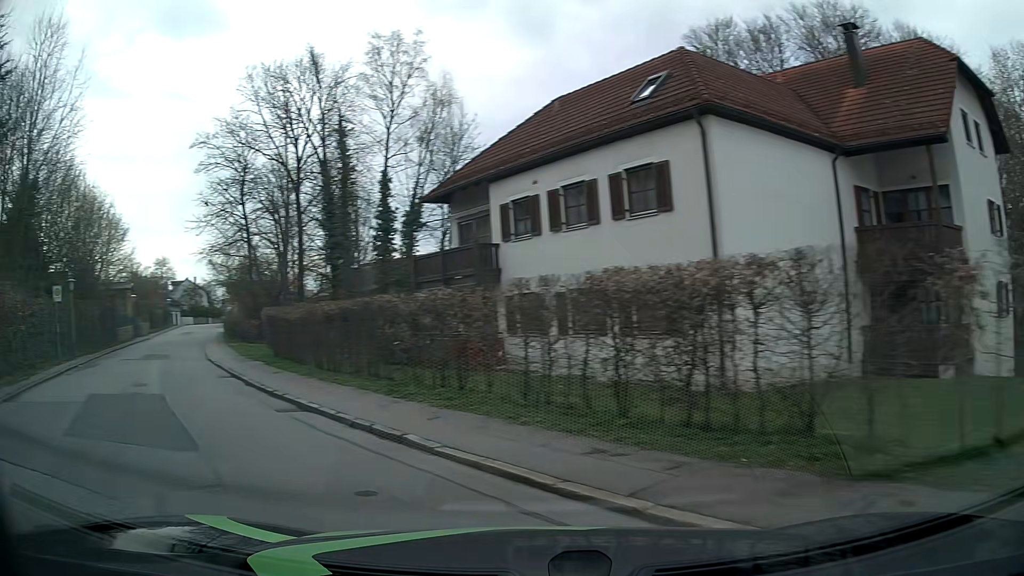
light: Day
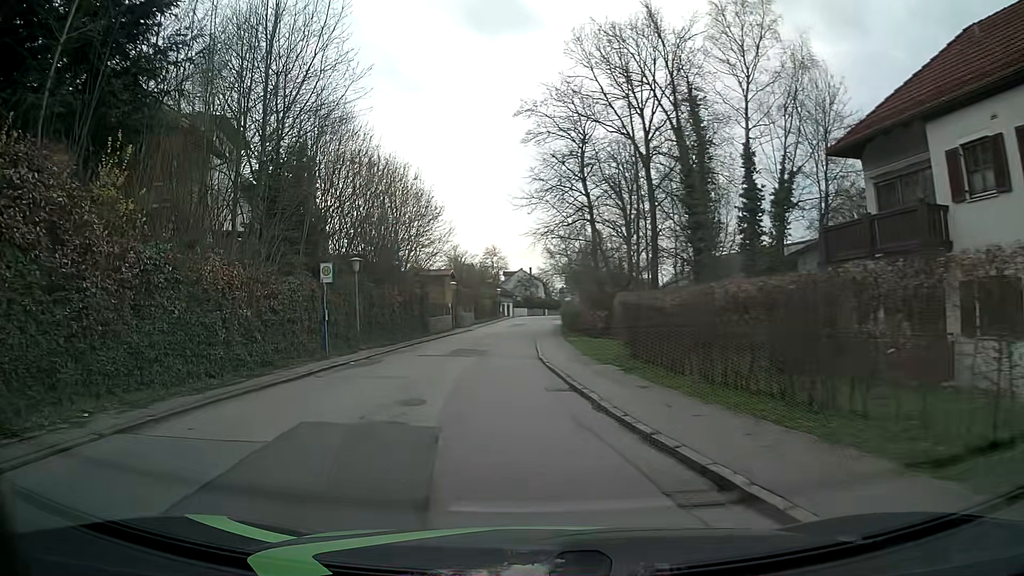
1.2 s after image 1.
(-2.3, +6.4) m; -31°
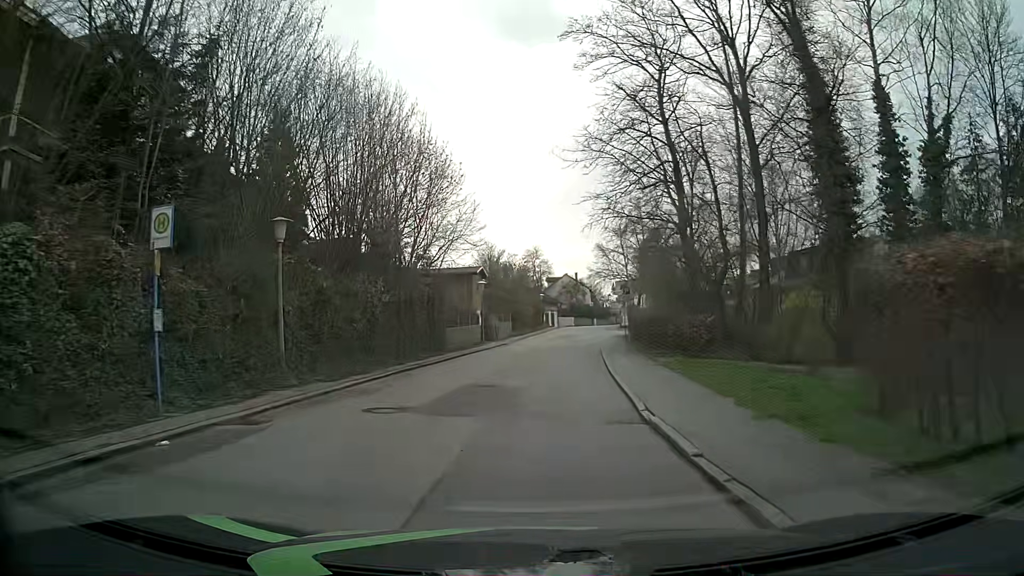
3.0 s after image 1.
(-0.7, +13.8) m; -3°
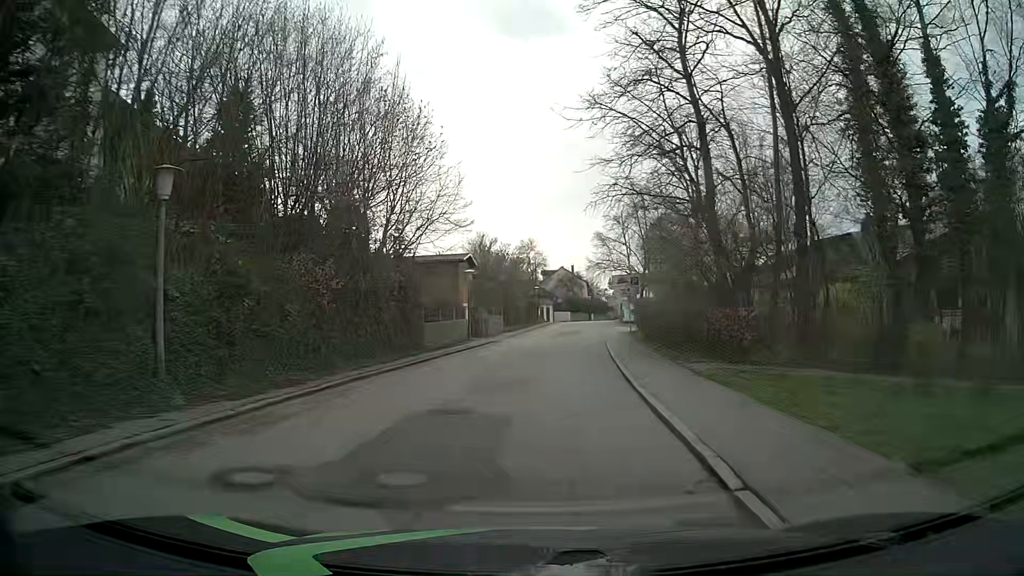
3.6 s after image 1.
(0.0, +5.2) m; 0°
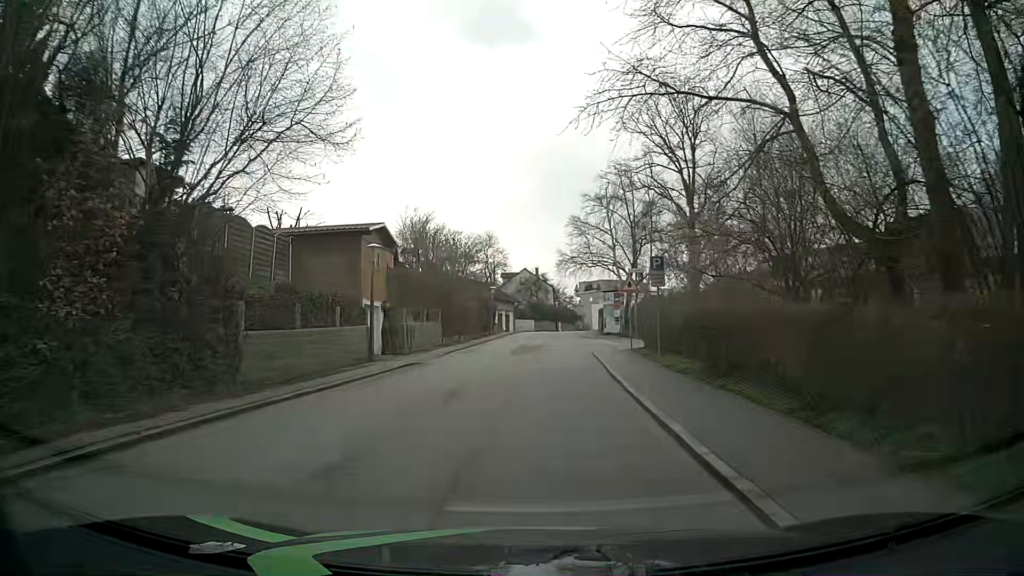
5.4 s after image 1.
(+0.5, +15.0) m; +3°
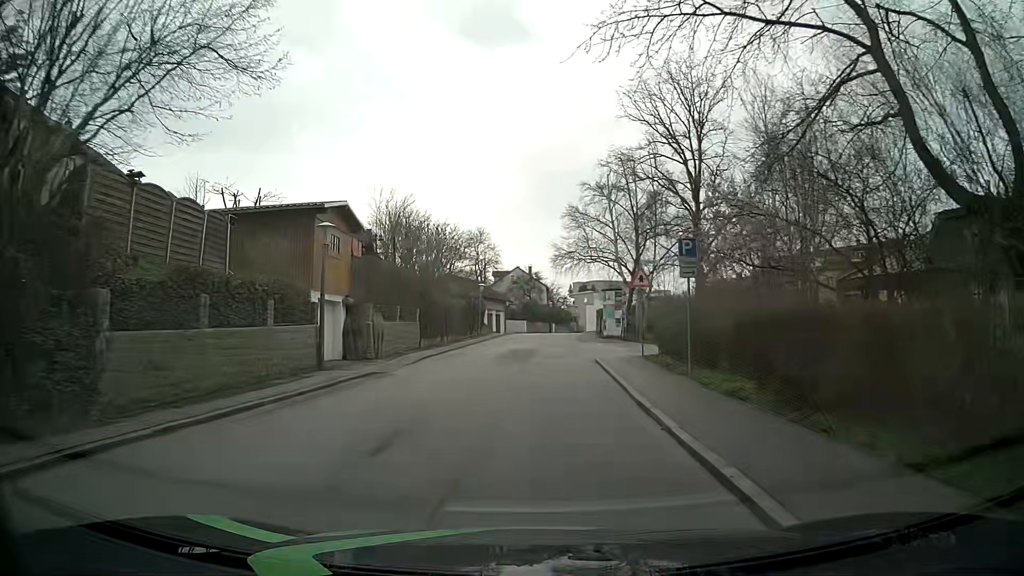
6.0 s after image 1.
(0.0, +4.7) m; +1°
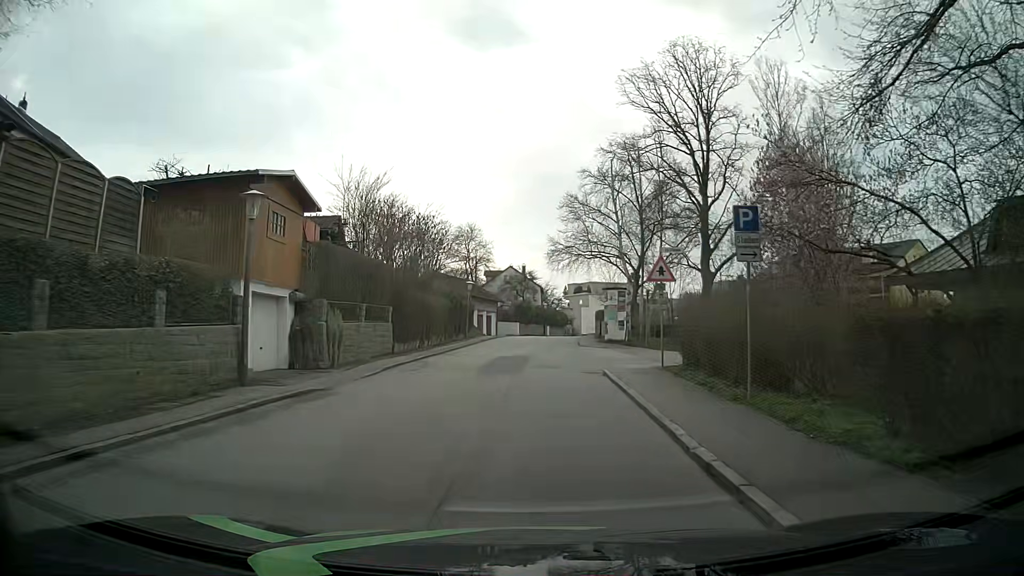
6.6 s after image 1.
(0.0, +4.7) m; +1°
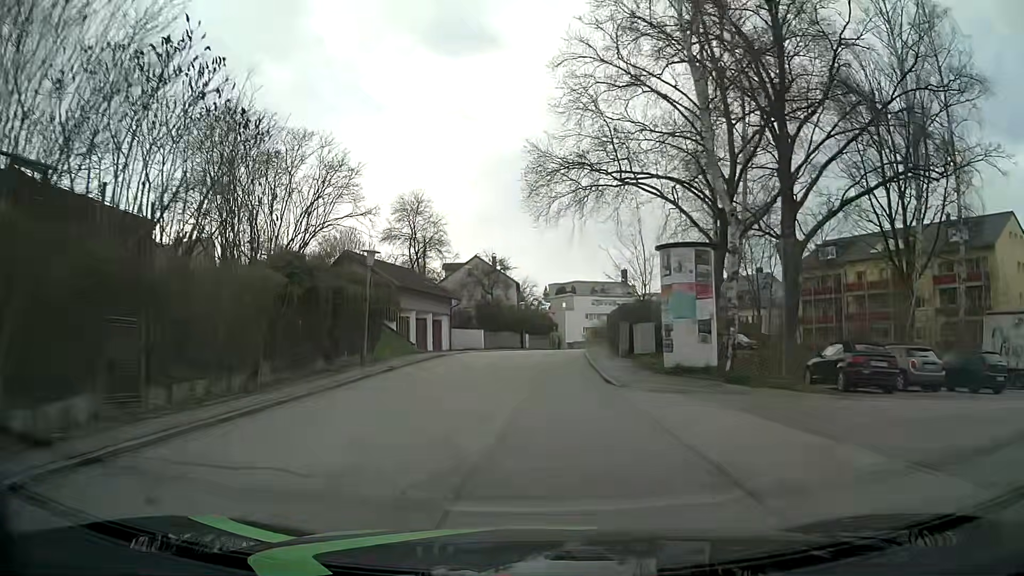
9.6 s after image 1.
(+0.3, +23.2) m; +1°
